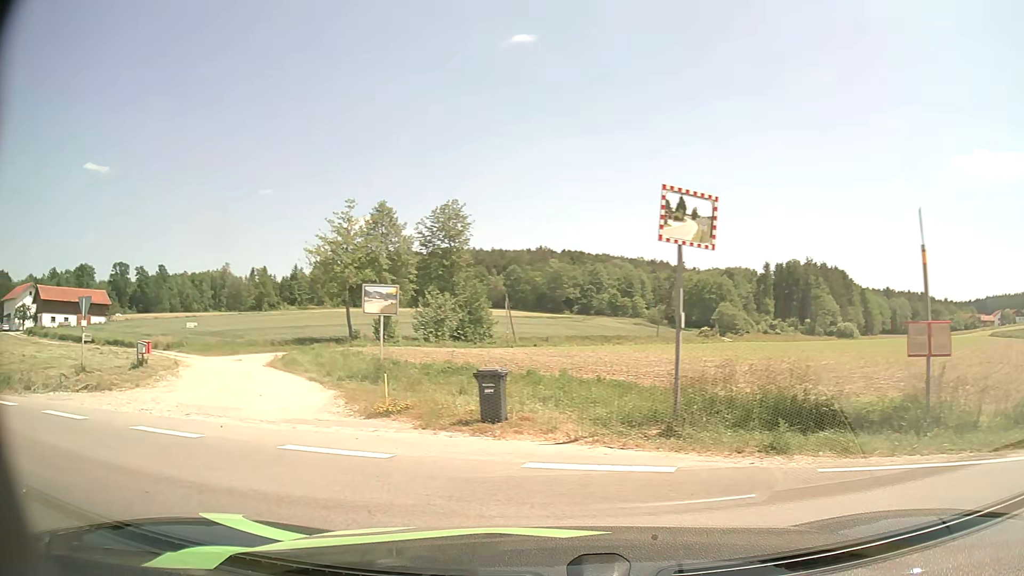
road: unclassified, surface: asphalt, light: Day
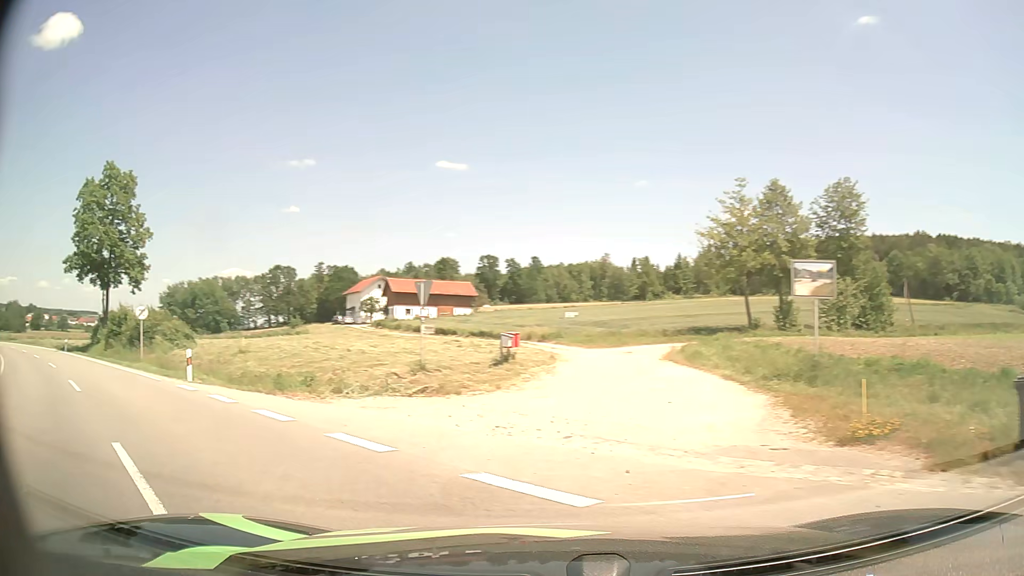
(-1.3, +4.3) m; -33°
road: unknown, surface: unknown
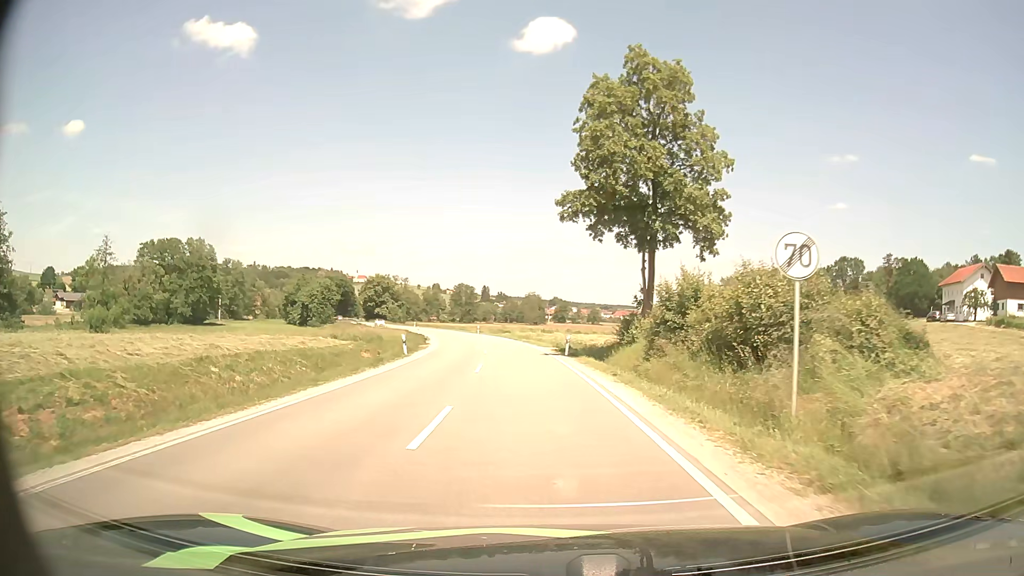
(-13.3, +18.3) m; -48°
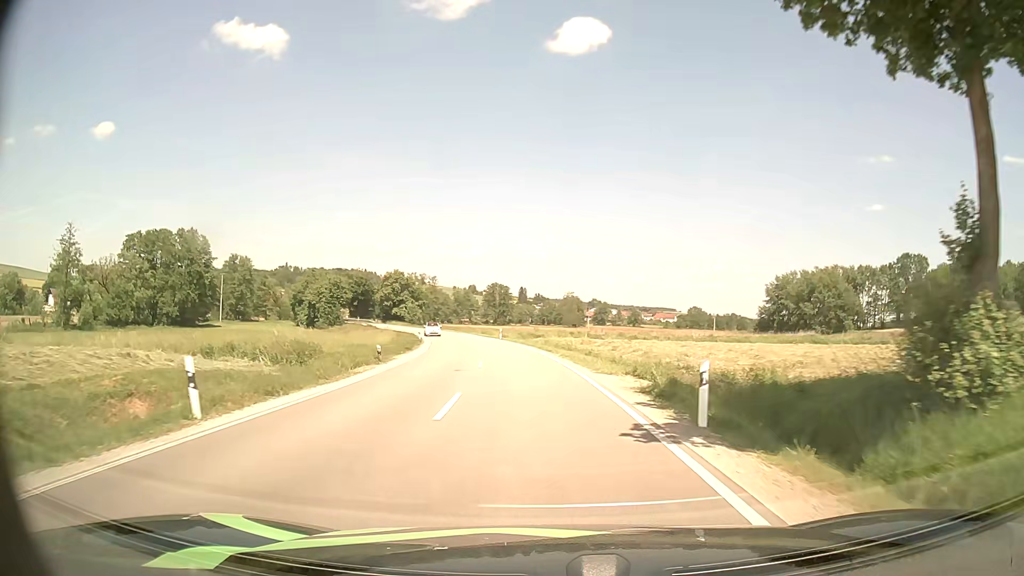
(-0.8, +22.1) m; -3°
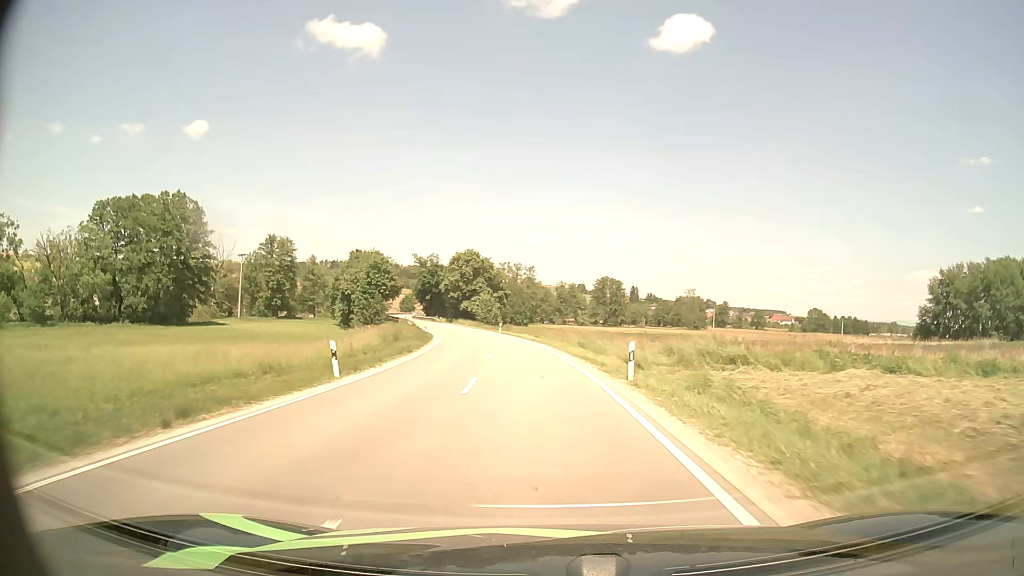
(-3.4, +45.4) m; -9°
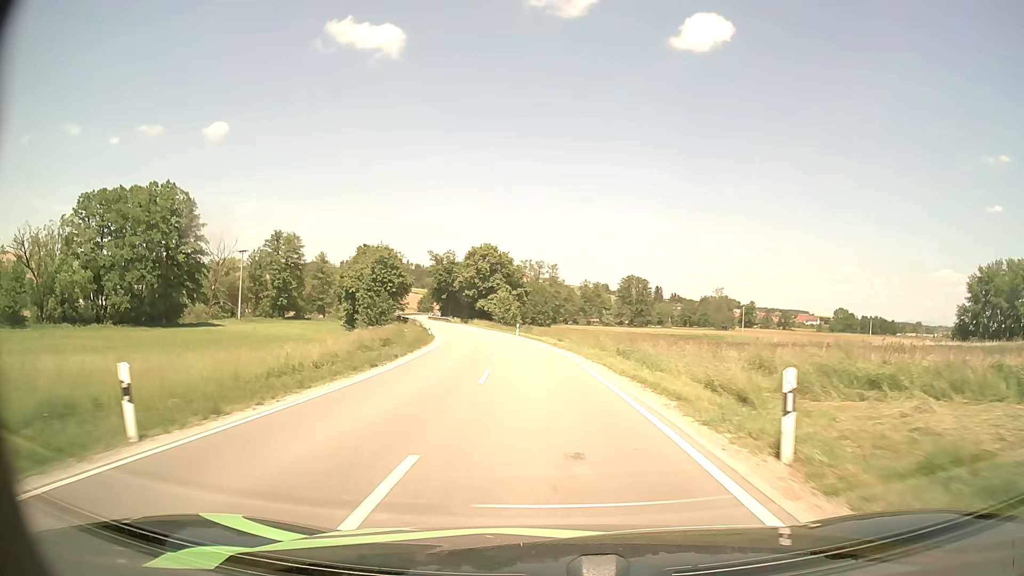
(-0.2, +10.0) m; -2°
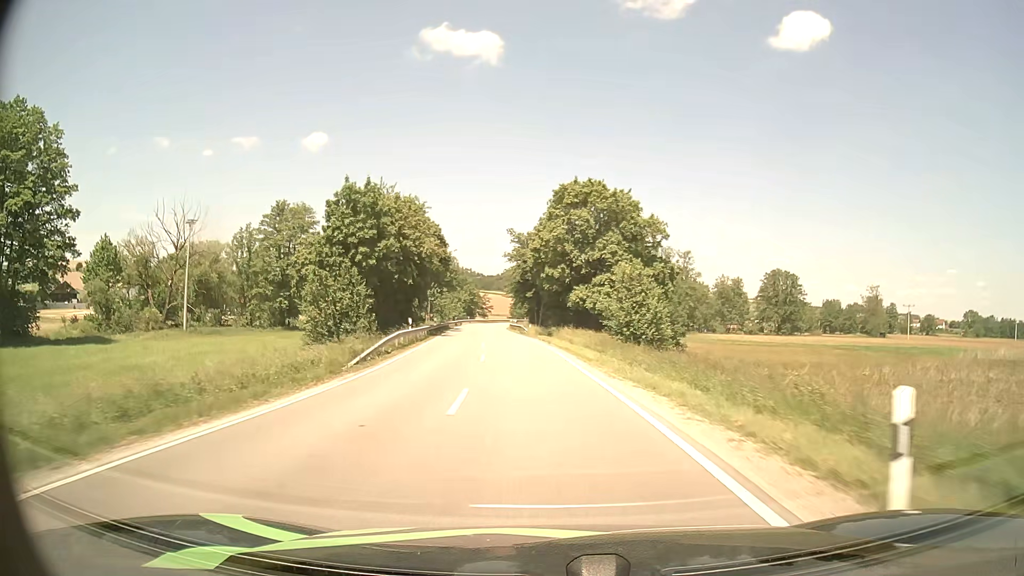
(-4.1, +53.2) m; -9°
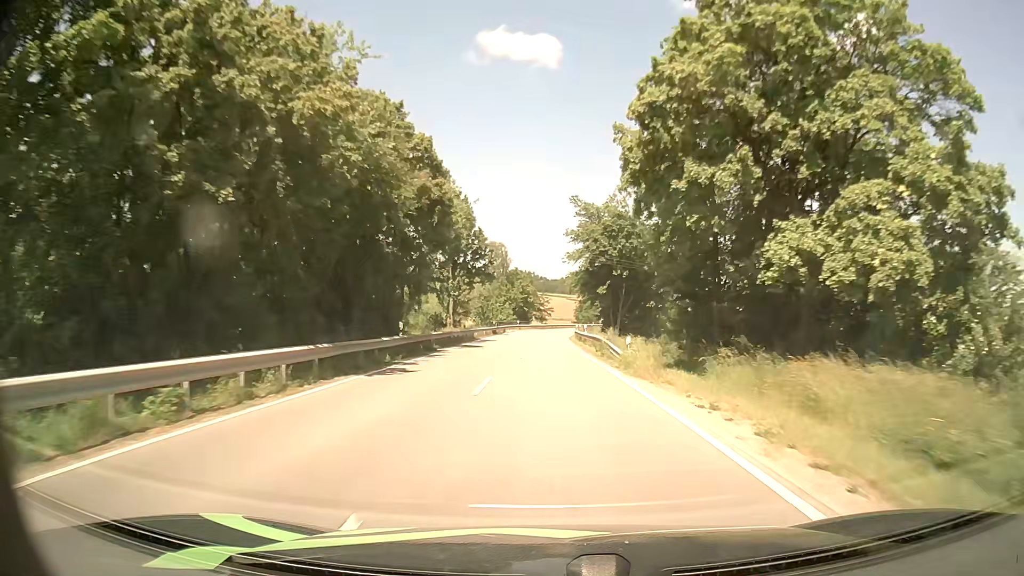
(-2.0, +34.0) m; -6°
(0, +10) (0, +20) (0, +30) (0, +40) (-1, +50) (-1, +60) (0, +70) (0, +80) (+1, +90) (+2, +100) m
